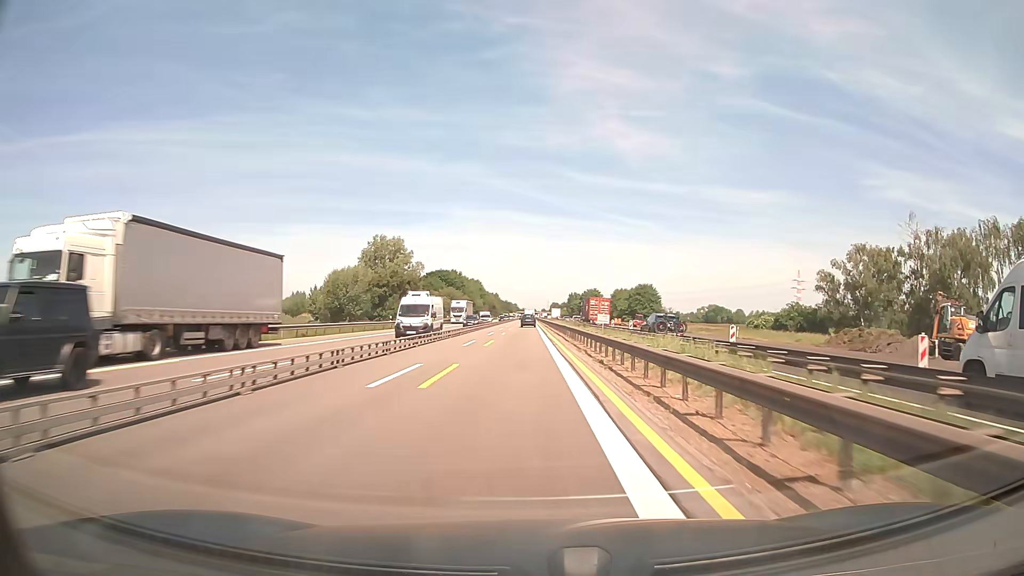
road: motorway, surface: asphalt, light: Day
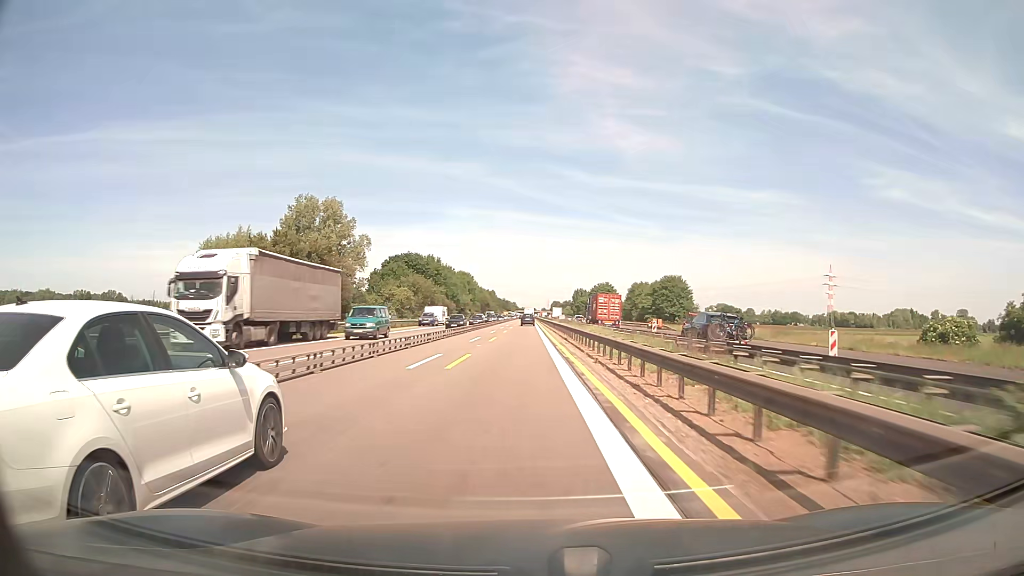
(+0.1, +50.0) m; 0°
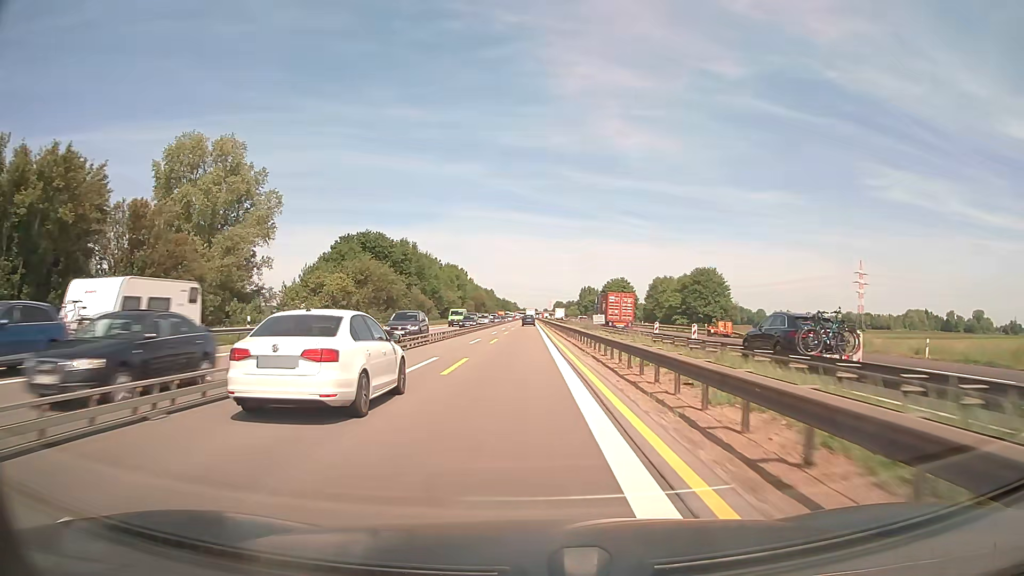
(-0.1, +37.5) m; 0°
(0, +10) (0, +20) (0, +30) (0, +40) (0, +50) (0, +60) (0, +70) (0, +80) (0, +90) (0, +100) m
